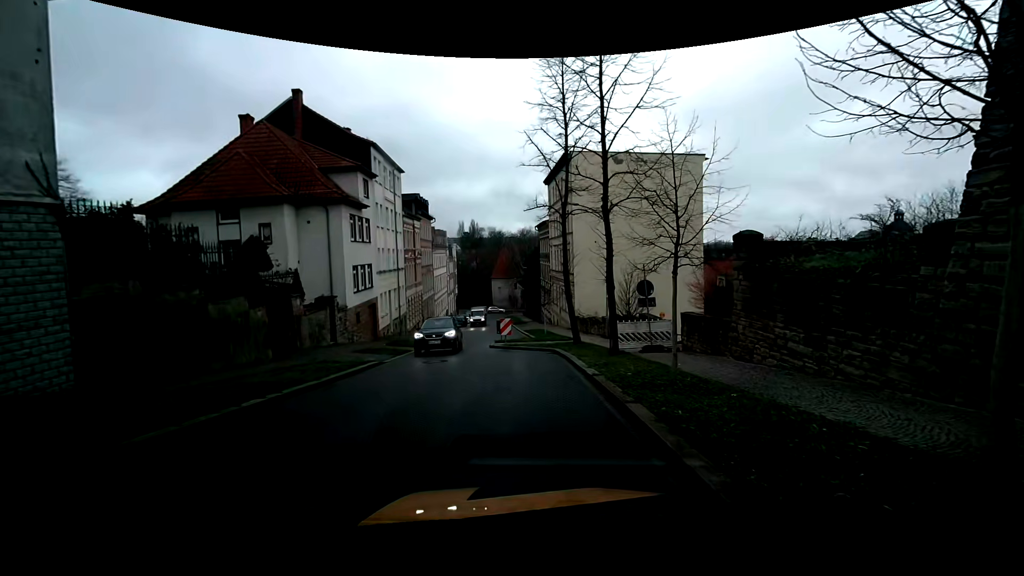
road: residential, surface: asphalt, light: Day
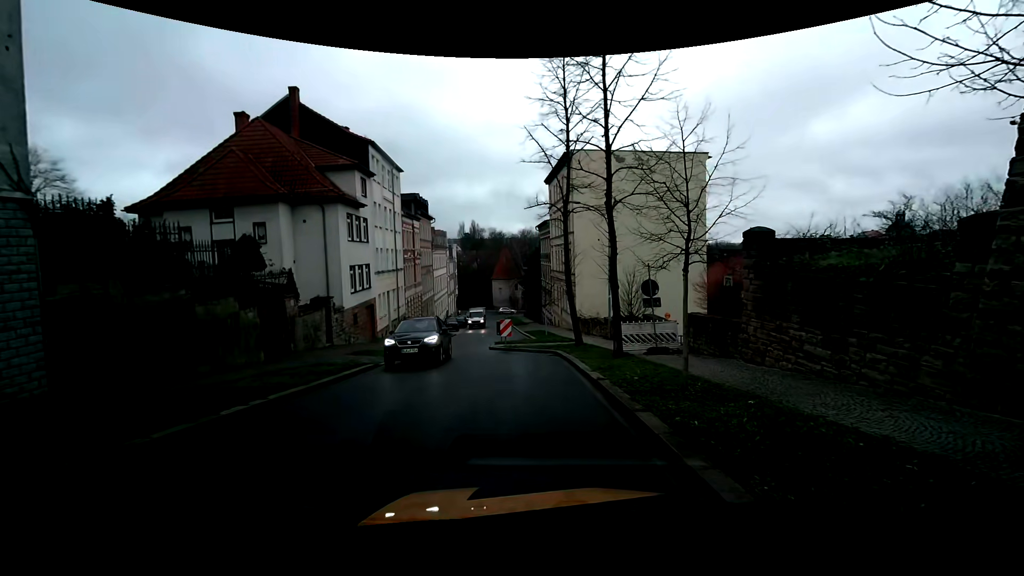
(0.0, +0.5) m; 0°
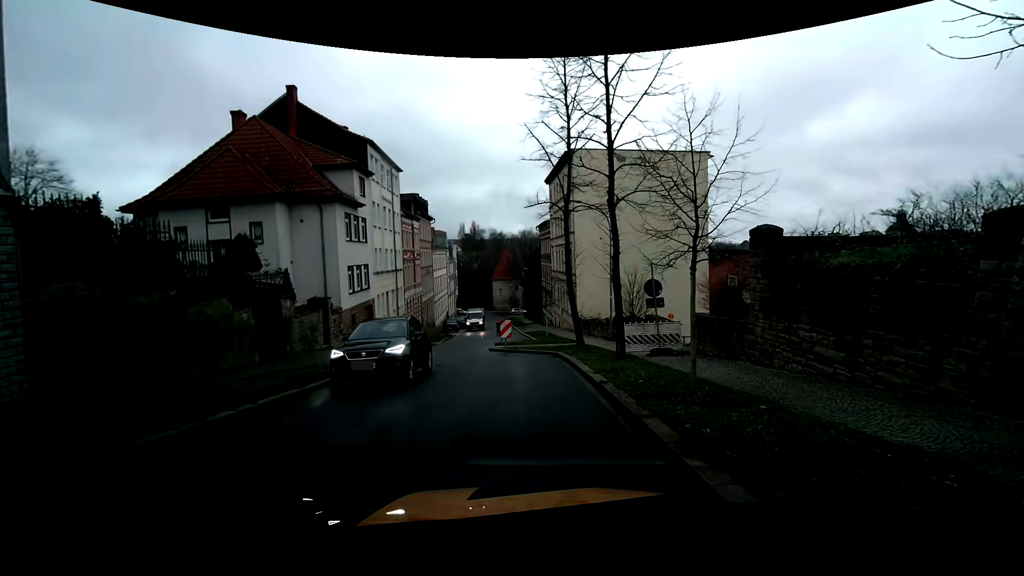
(0.0, +0.3) m; 0°
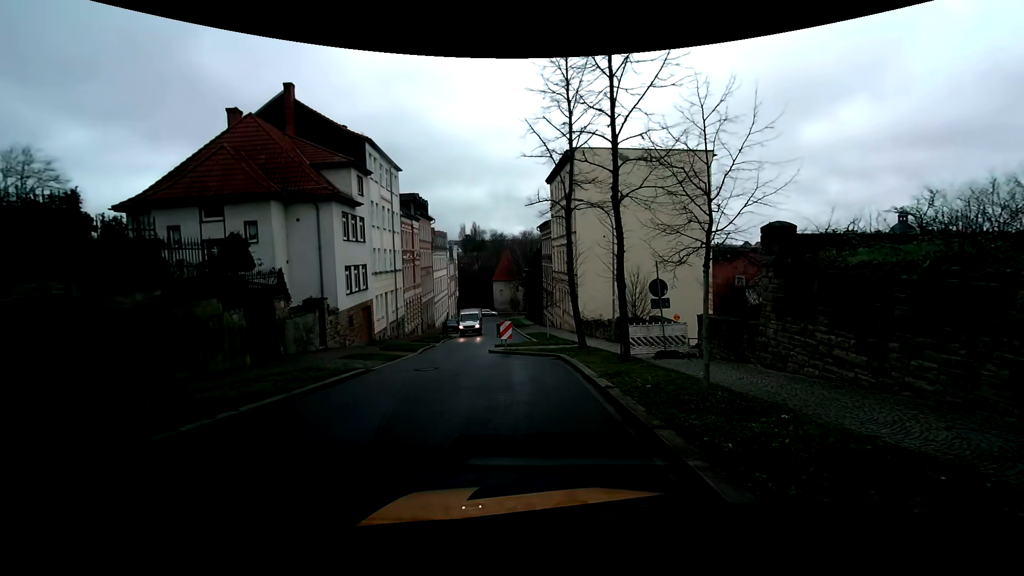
(0.0, +0.5) m; 0°
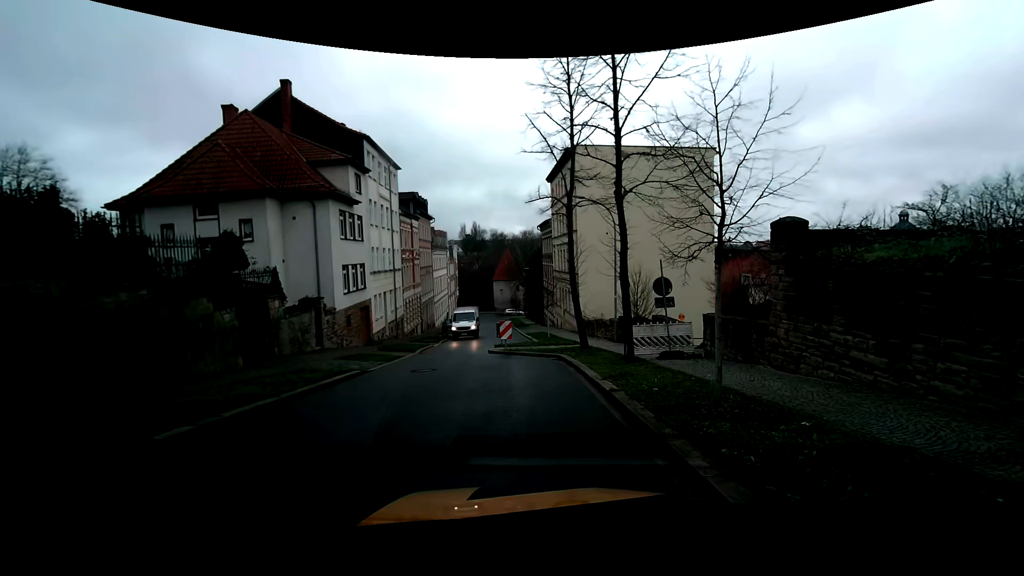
(0.0, +0.5) m; 0°
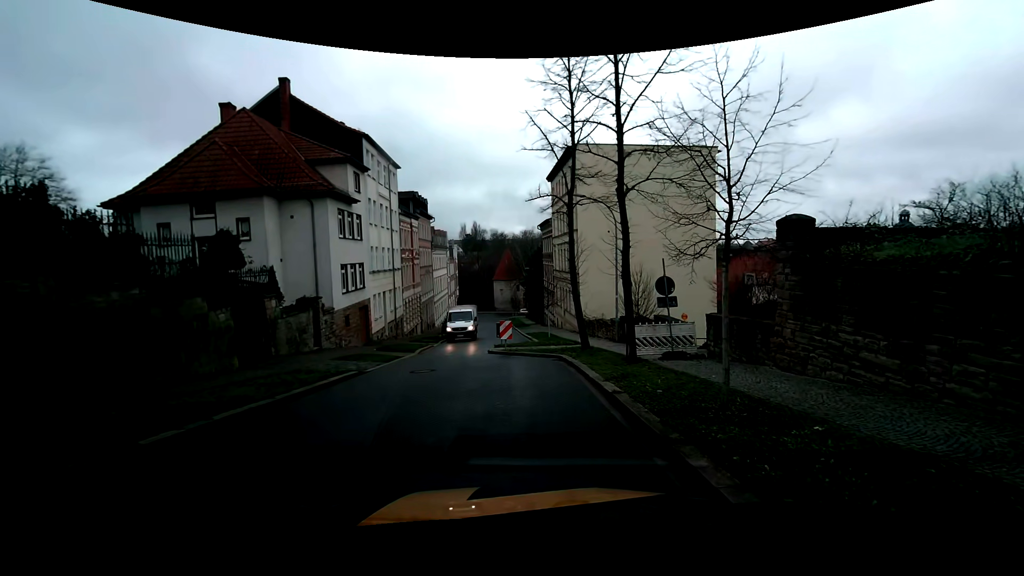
(0.0, +0.2) m; 0°
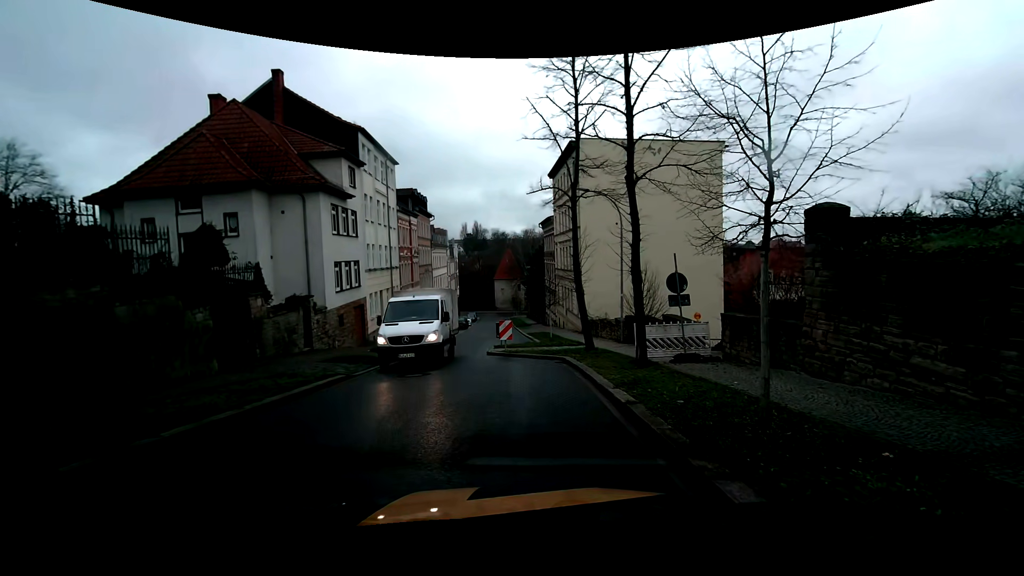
(0.0, +1.1) m; 0°
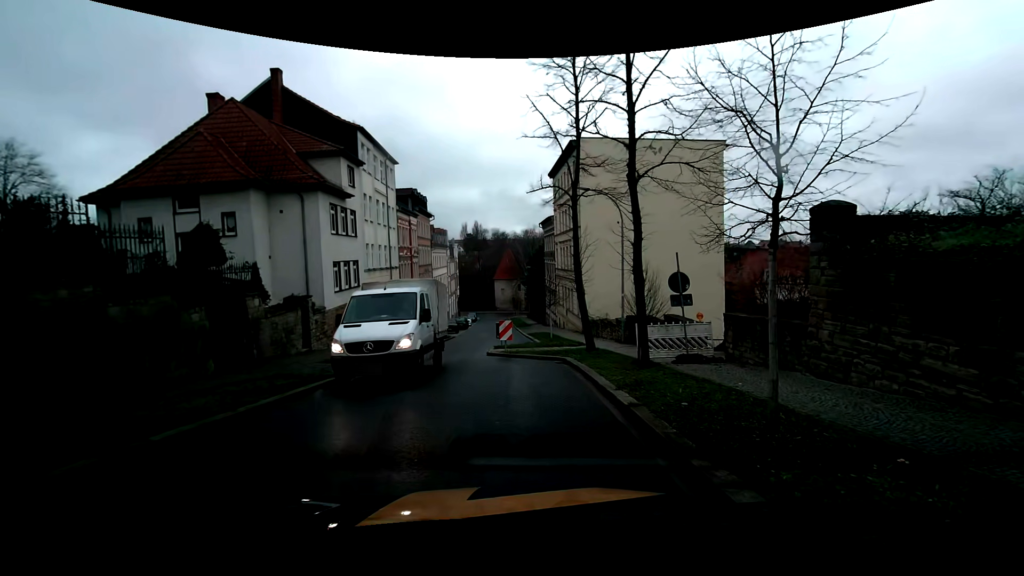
(0.0, +0.2) m; 0°
